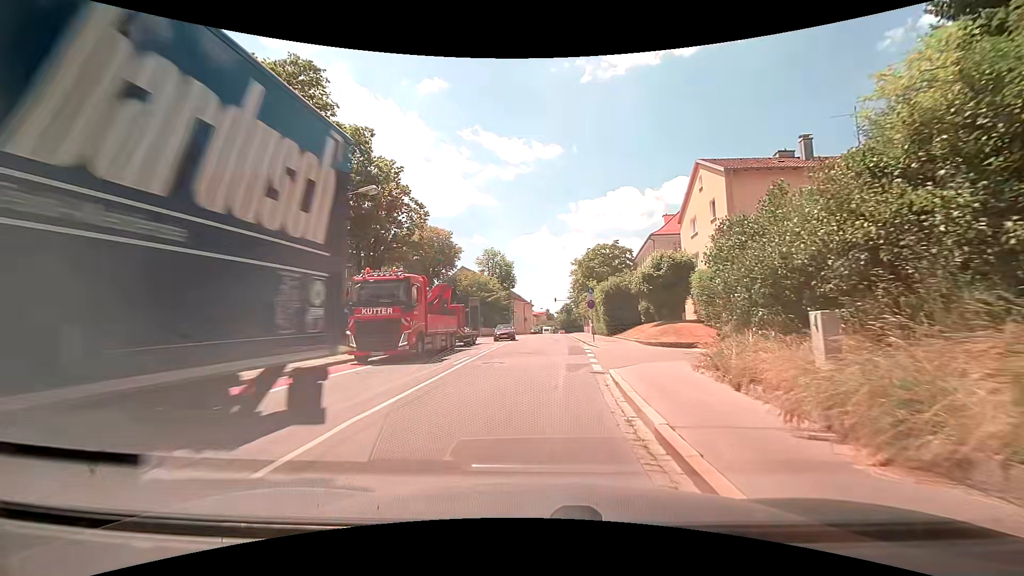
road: secondary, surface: asphalt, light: Day
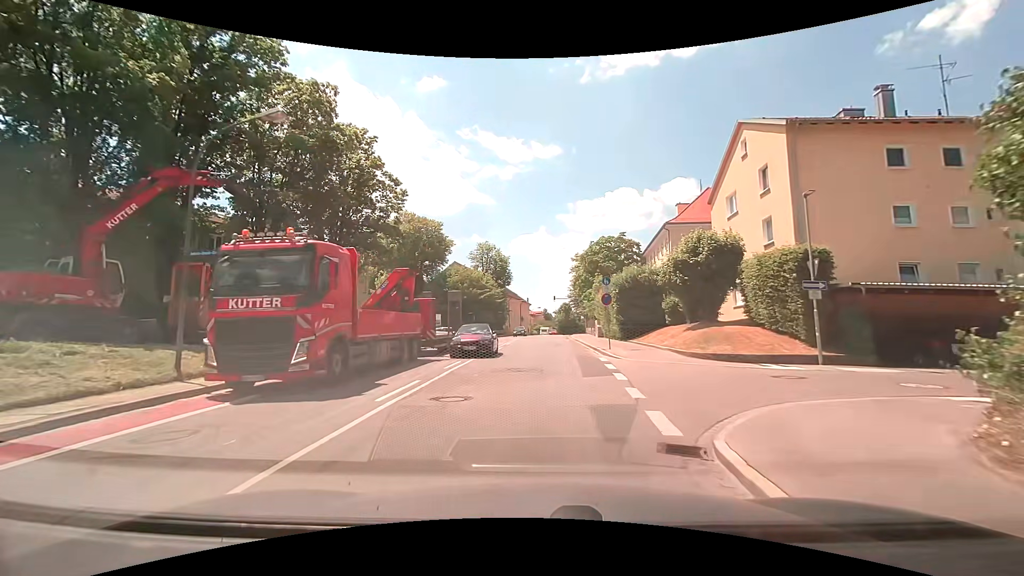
(0.0, +7.8) m; -1°
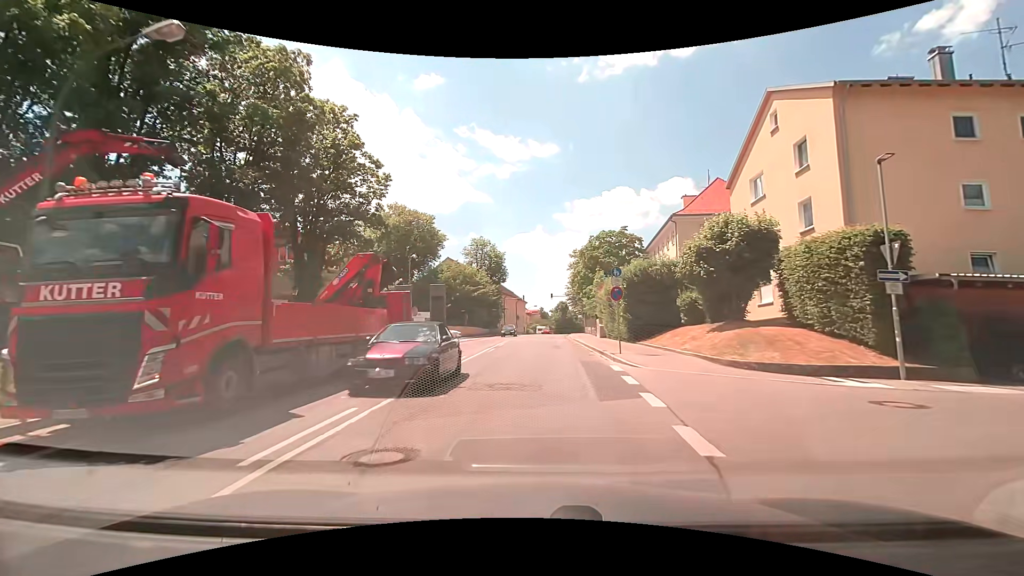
(0.0, +4.0) m; 0°
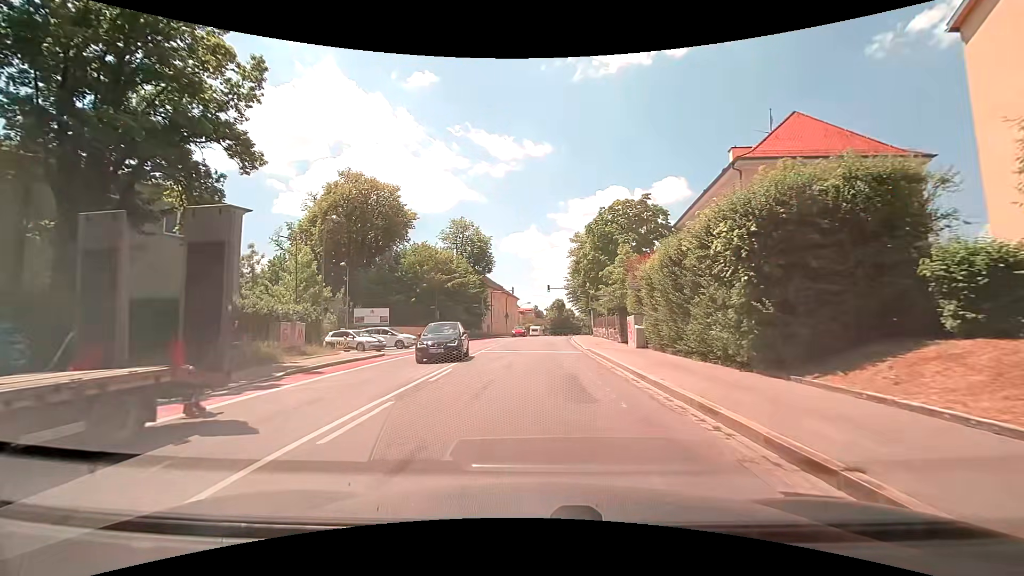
(+0.3, +17.4) m; +1°
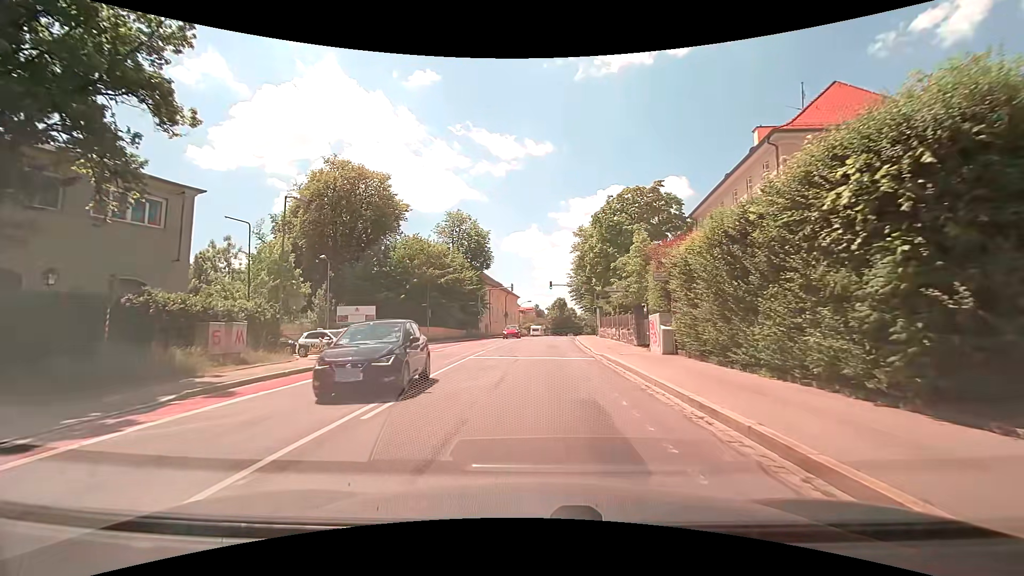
(0.0, +4.7) m; -1°
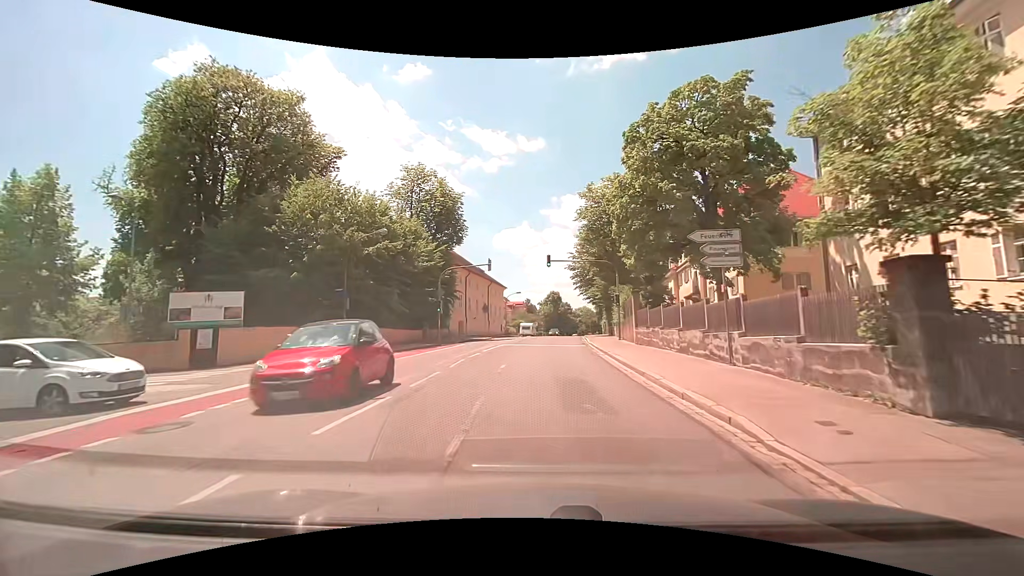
(+0.4, +20.3) m; +2°
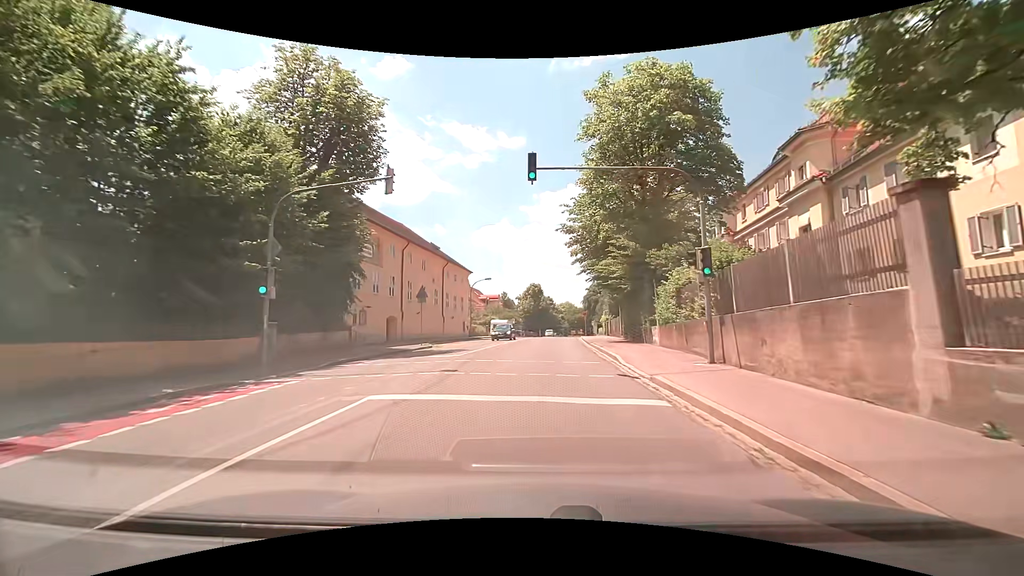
(+0.2, +22.4) m; +1°
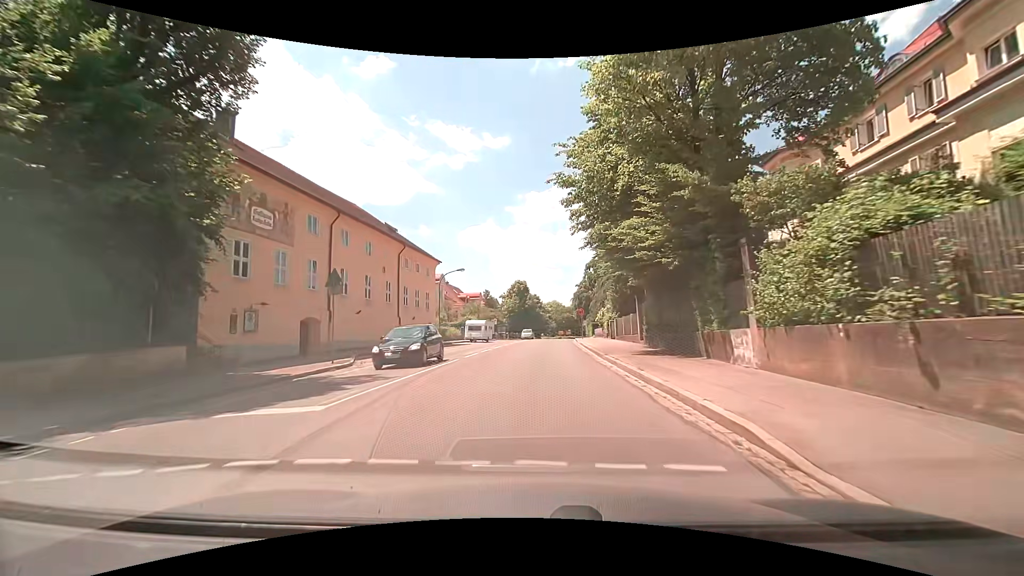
(+0.3, +11.9) m; +2°
(0, +10) (0, +20) (0, +30) (+1, +40) (+1, +50) (+2, +60) (+2, +70) (+3, +80) (+4, +90) (+5, +100) m
